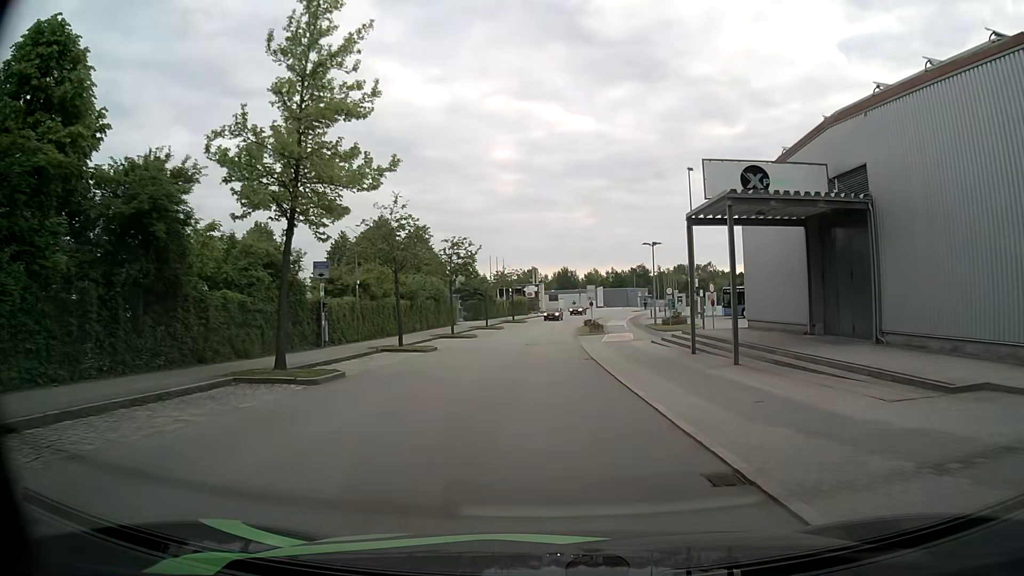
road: secondary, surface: asphalt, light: Day
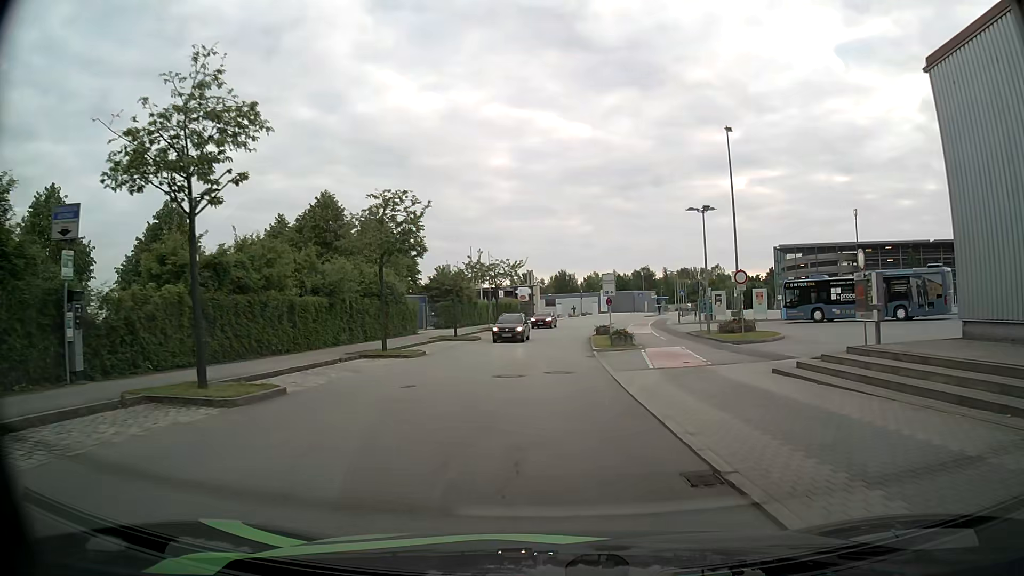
(+0.1, +17.7) m; -1°
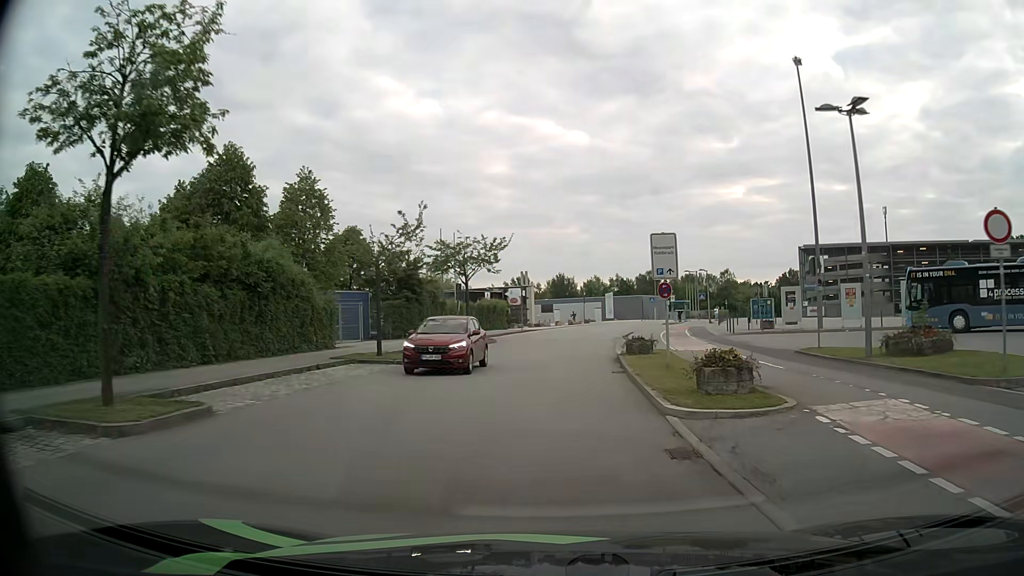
(+0.4, +17.4) m; +1°
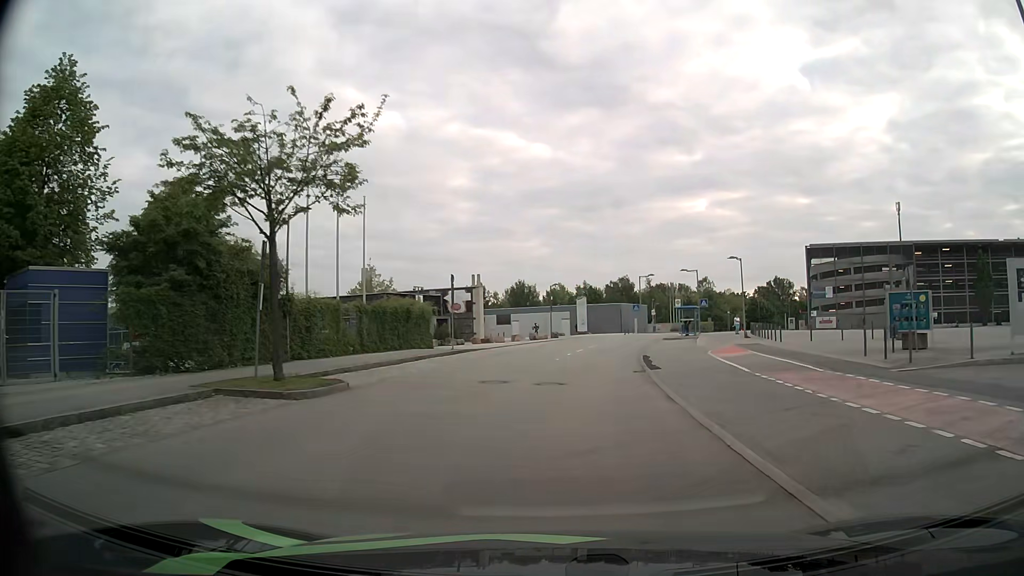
(+0.5, +22.8) m; +3°
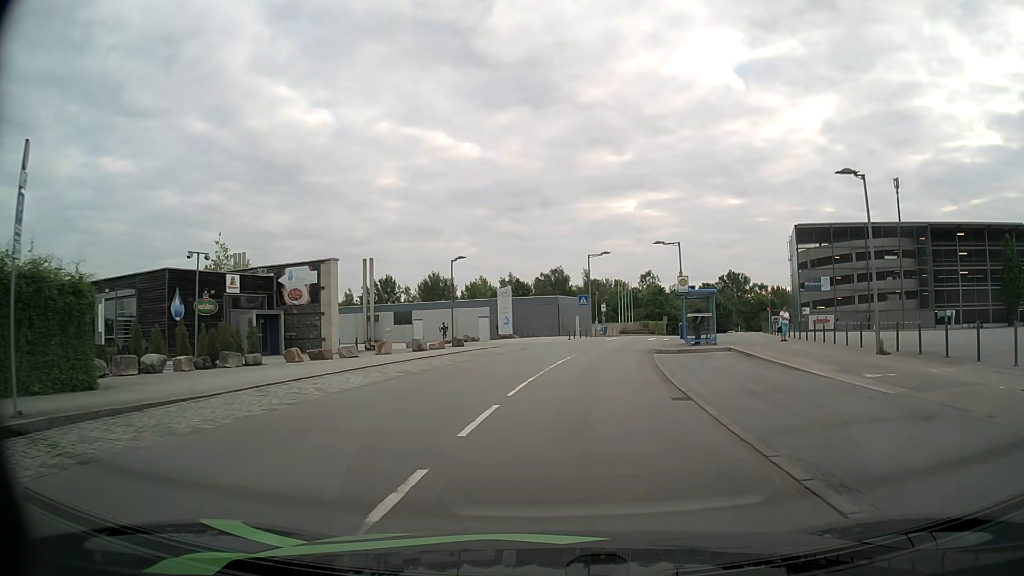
(+1.3, +25.5) m; +6°
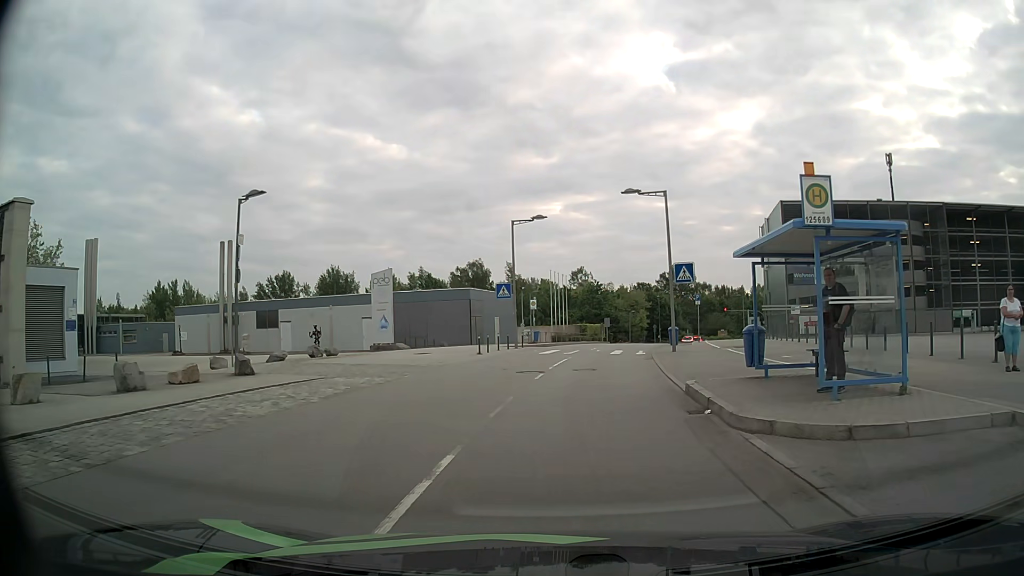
(+1.0, +20.5) m; +6°
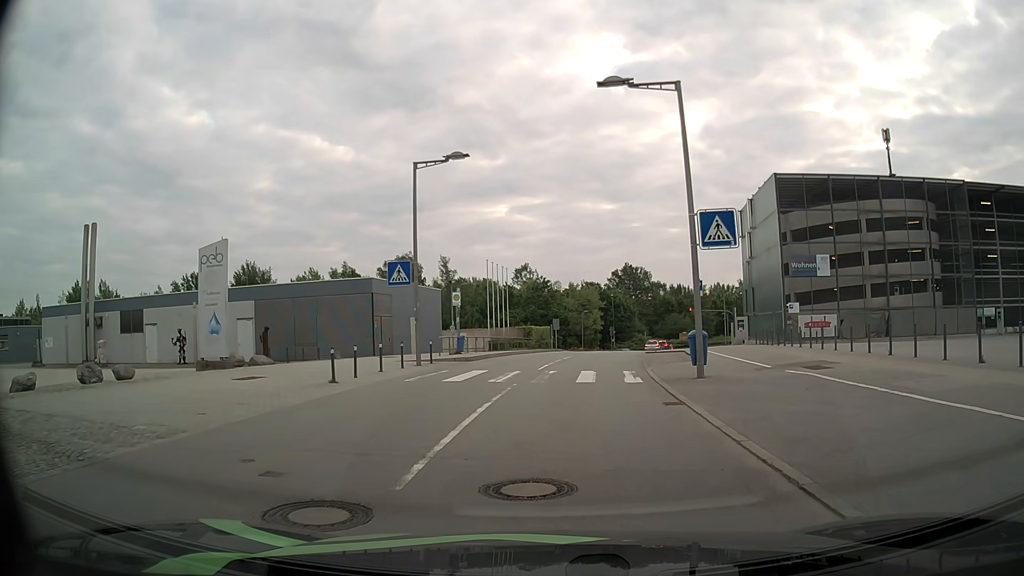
(+0.7, +14.1) m; +5°
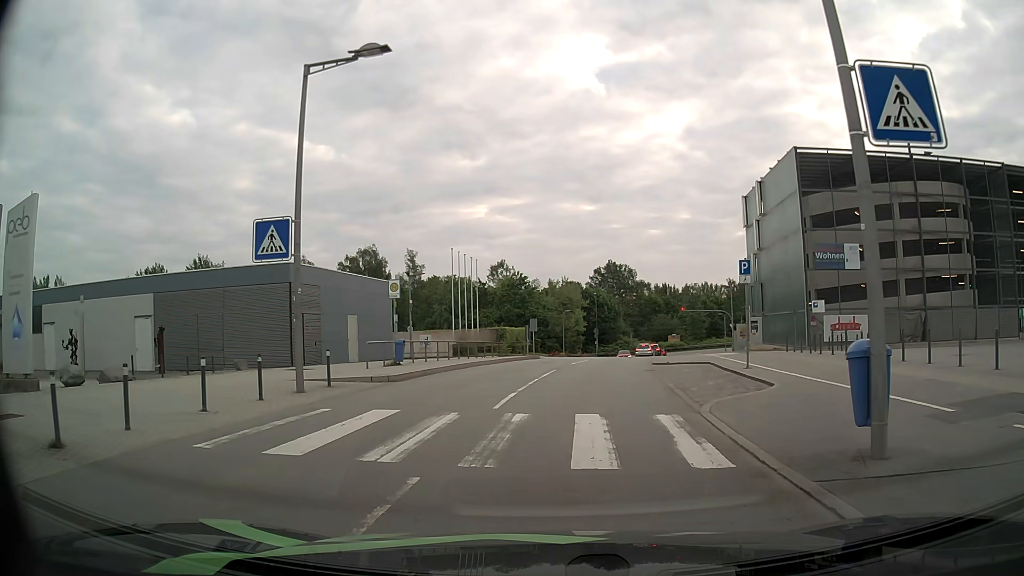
(+0.2, +9.5) m; +2°
(0, +10) (+1, +20) (+2, +30) (+4, +40) (+5, +50) (+7, +60) (+9, +69) (+12, +79) (+14, +89) (+13, +98) m
